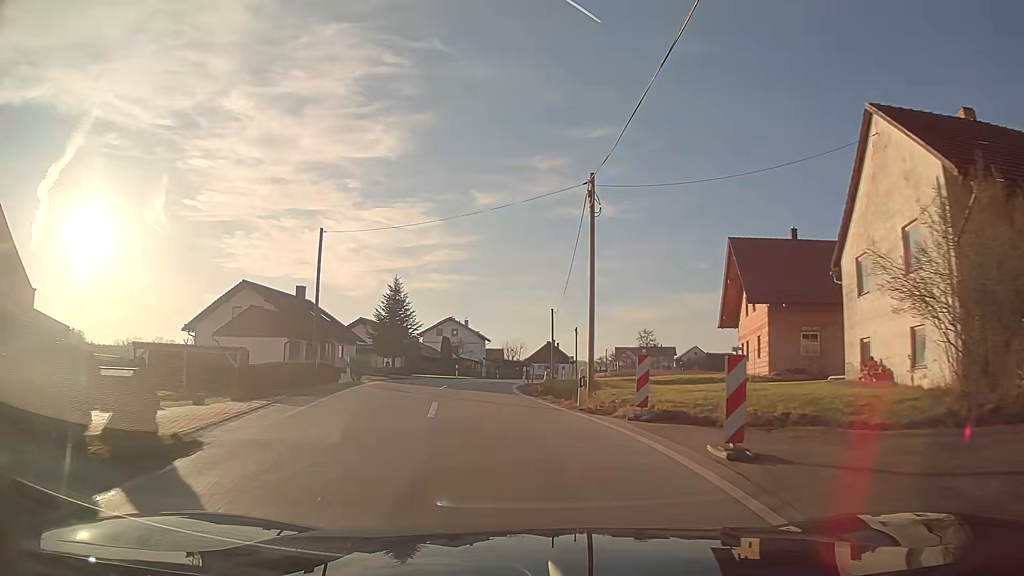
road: tertiary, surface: asphalt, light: Day
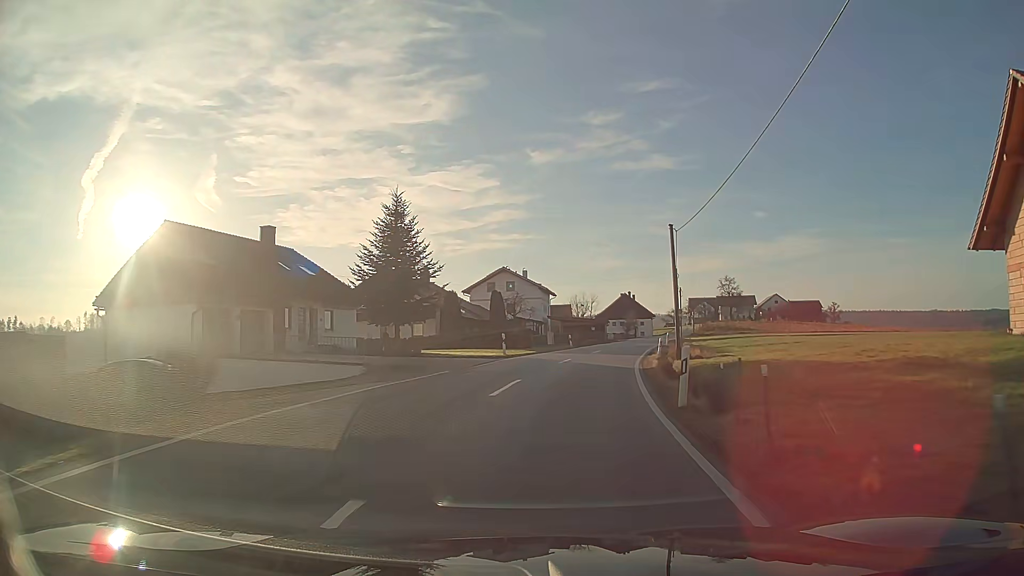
(-1.1, +23.5) m; -3°
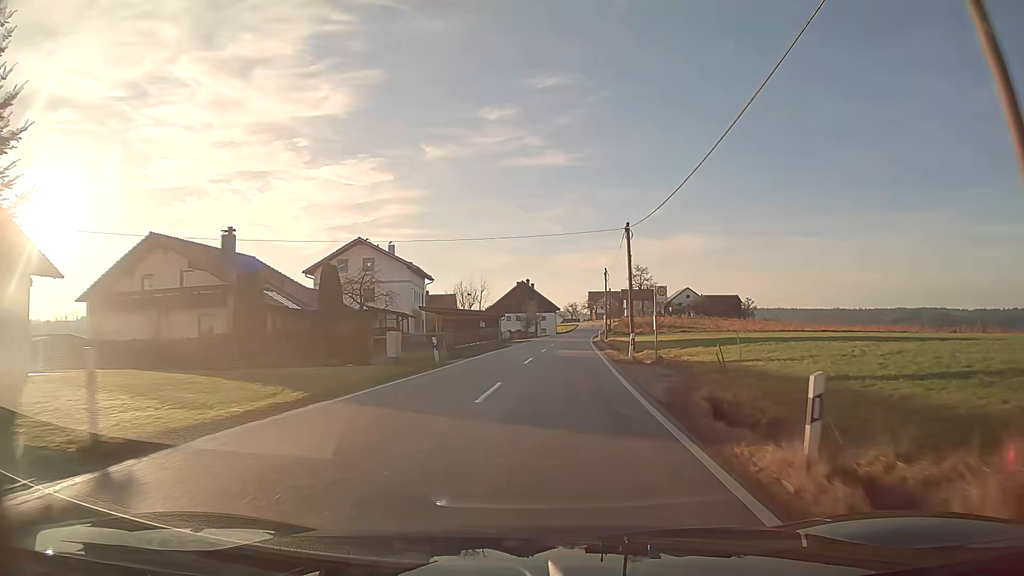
(+2.0, +25.1) m; +8°
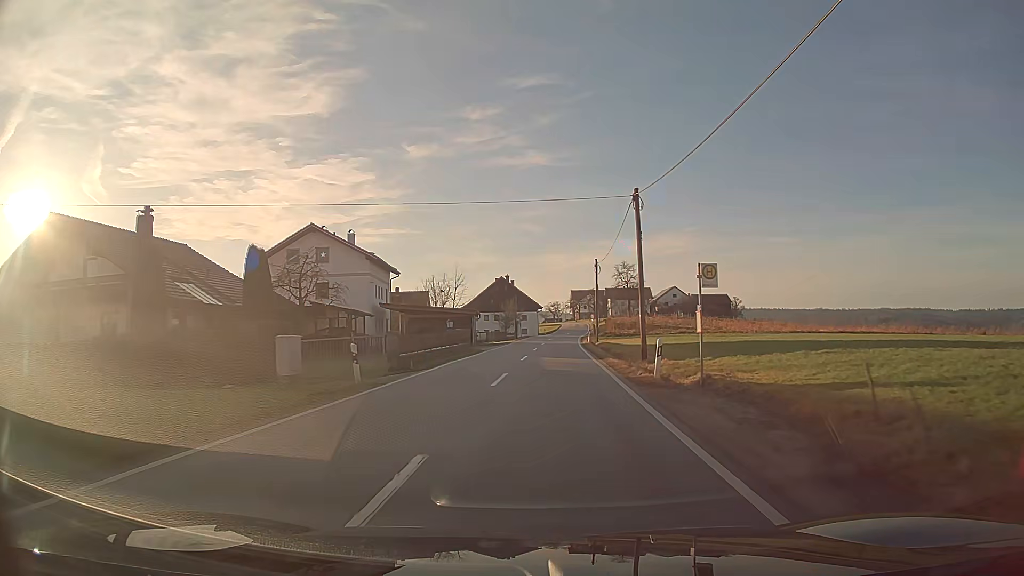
(+0.1, +8.8) m; +2°
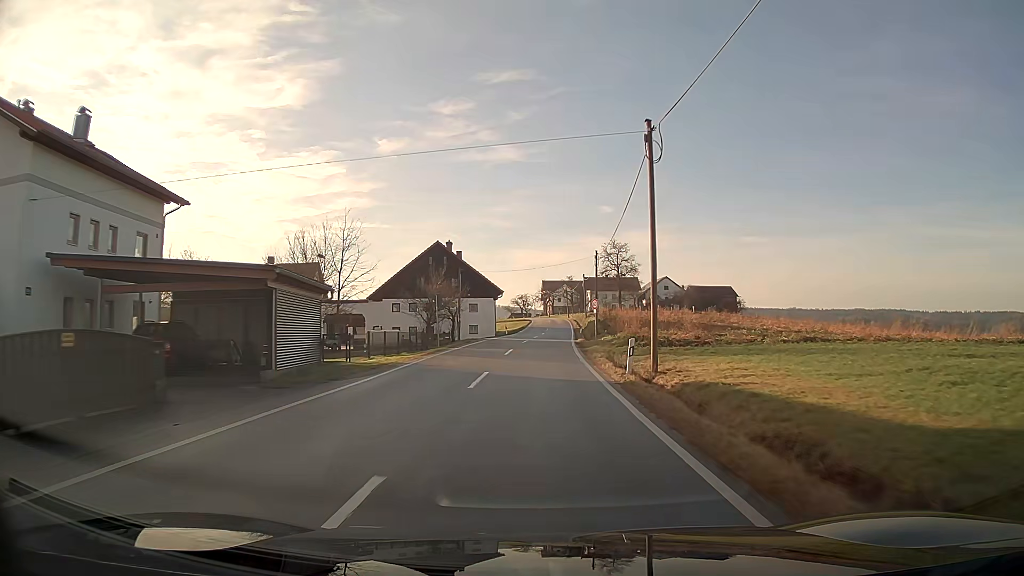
(+1.0, +37.2) m; +2°
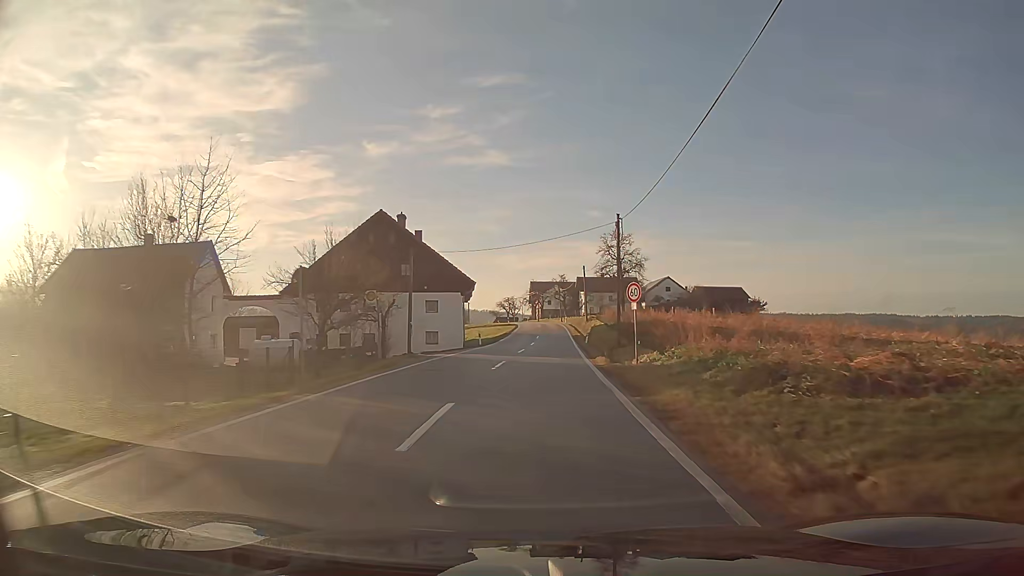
(+0.2, +19.1) m; +1°
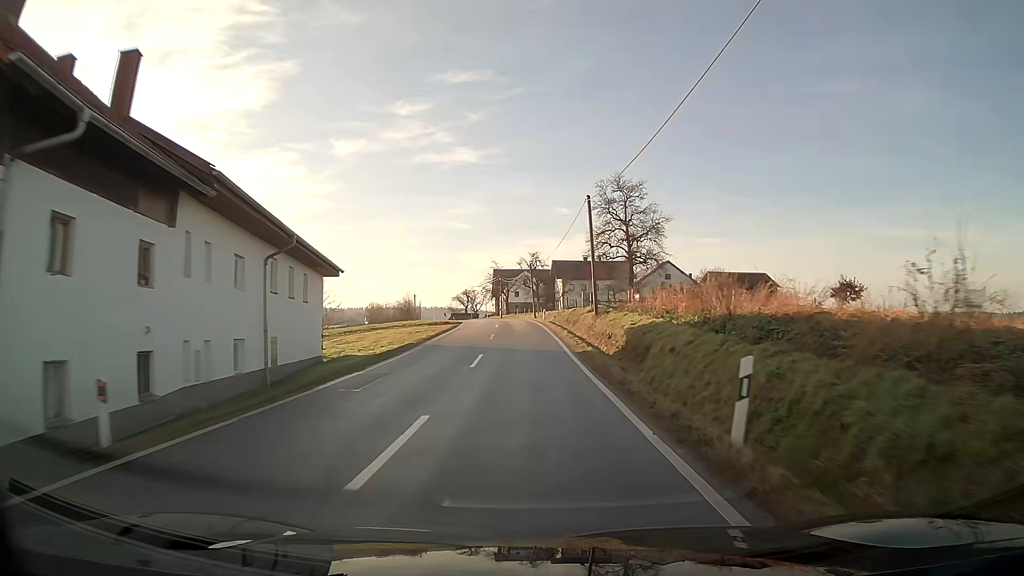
(+1.0, +37.5) m; +2°
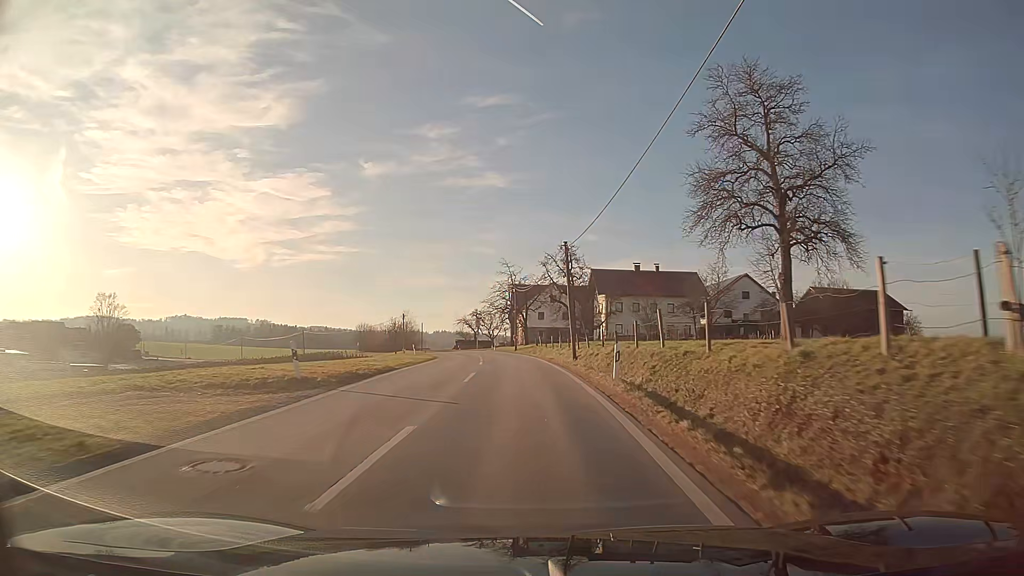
(-0.6, +36.6) m; -3°
